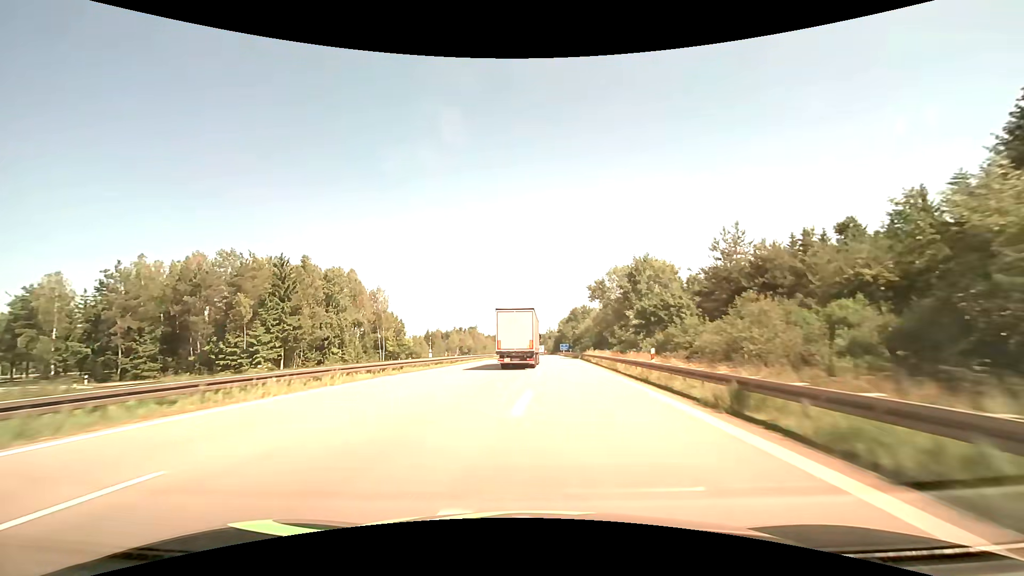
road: motorway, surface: asphalt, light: Day
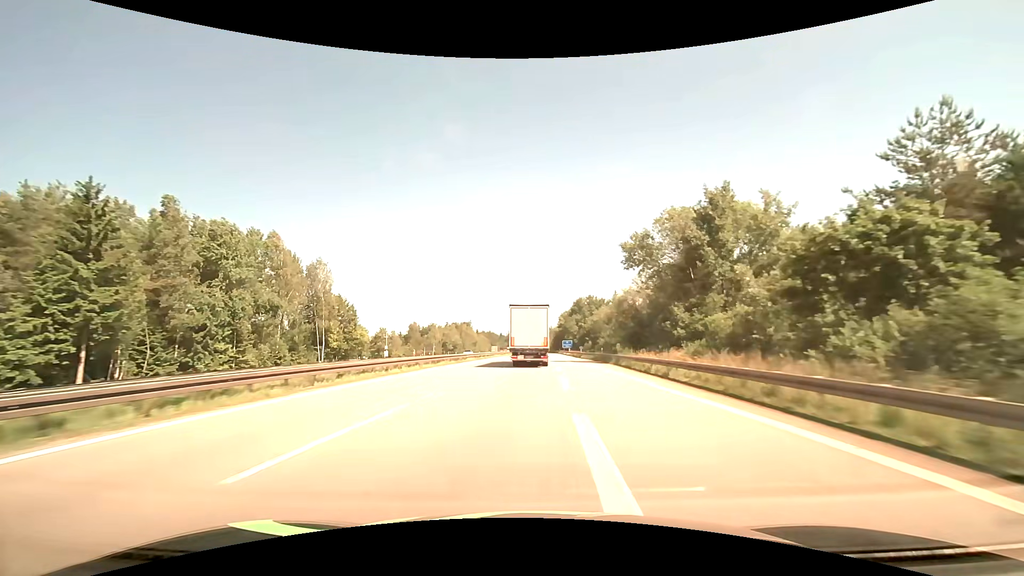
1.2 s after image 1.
(-0.1, +30.4) m; 0°
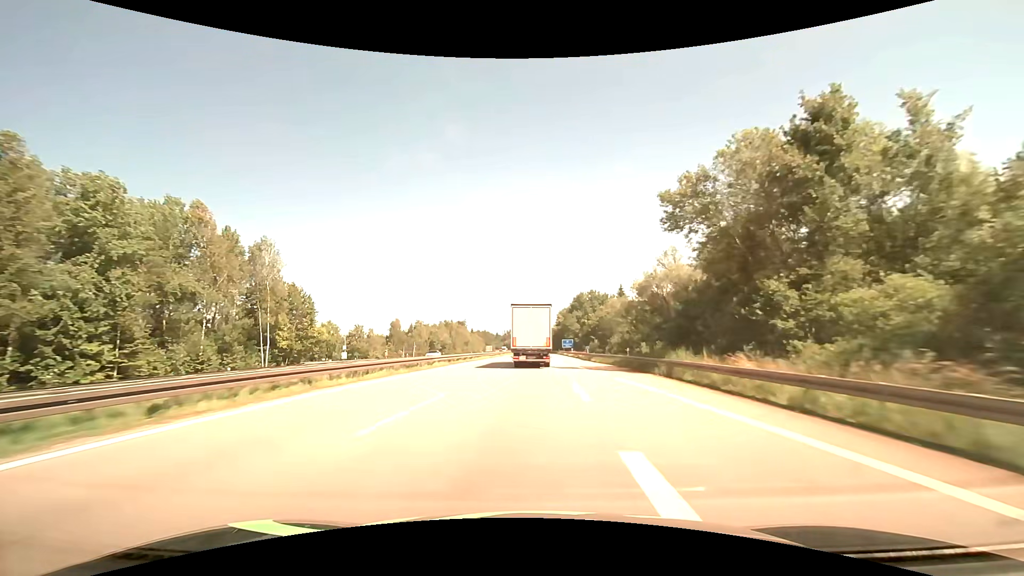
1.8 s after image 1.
(0.0, +15.5) m; 0°
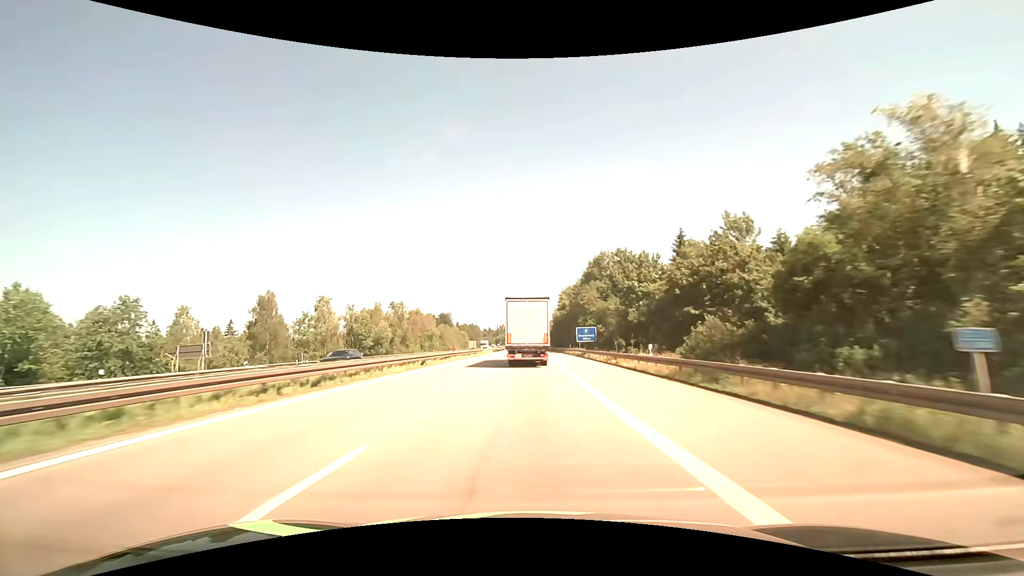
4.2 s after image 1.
(+0.7, +61.1) m; +1°
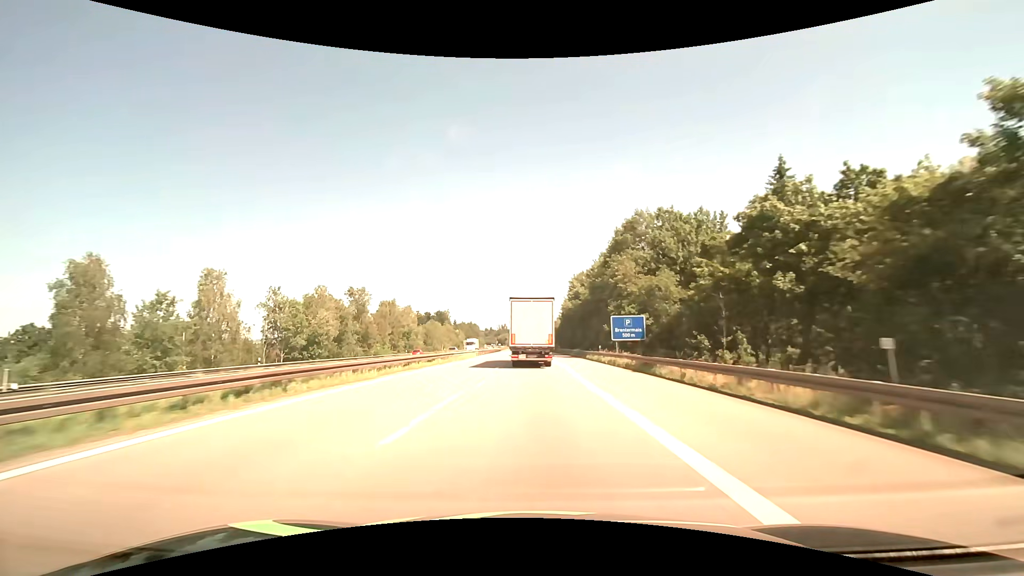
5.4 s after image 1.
(-0.2, +29.4) m; 0°
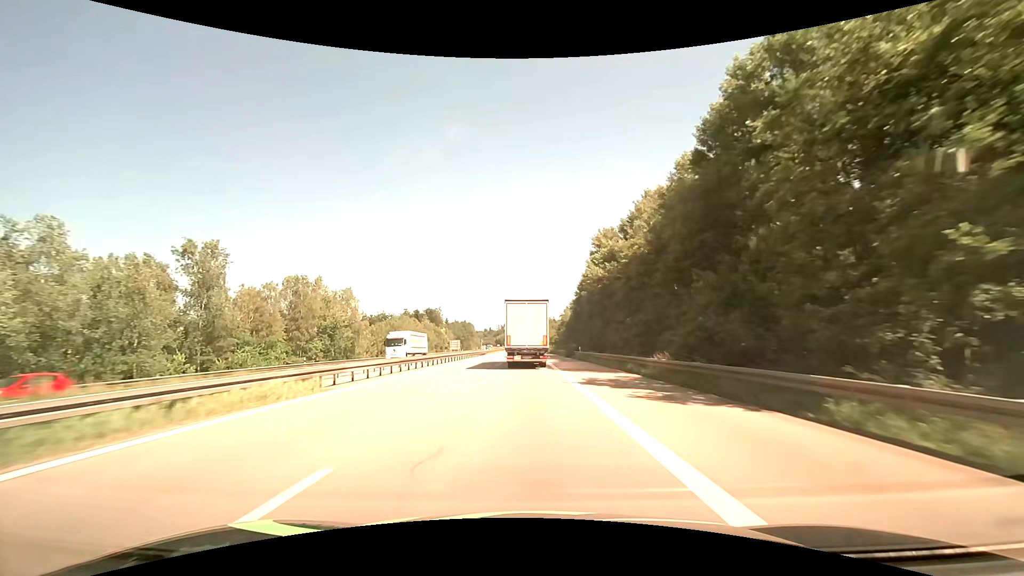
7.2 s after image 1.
(+0.2, +43.2) m; 0°
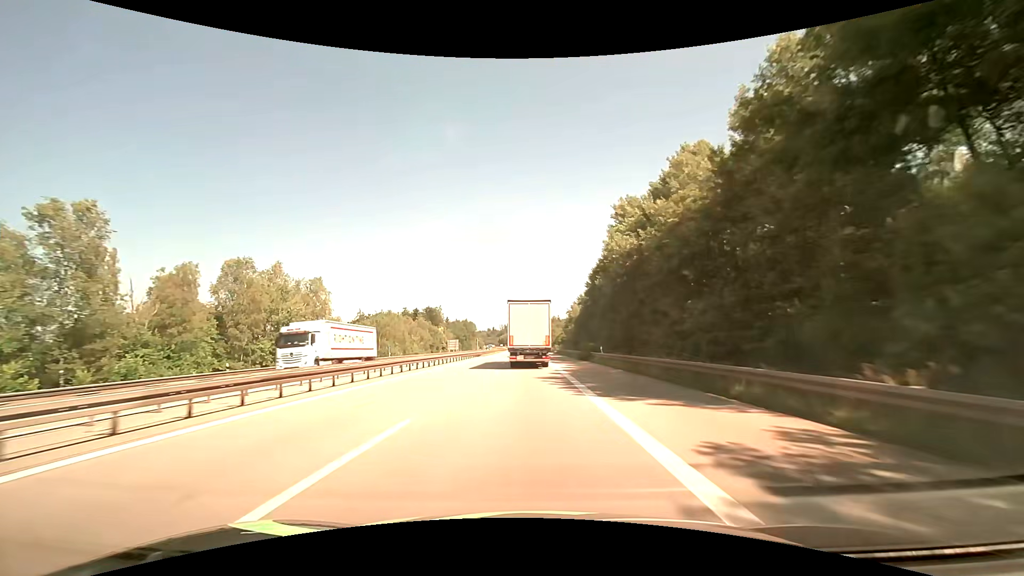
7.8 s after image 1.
(0.0, +14.4) m; 0°
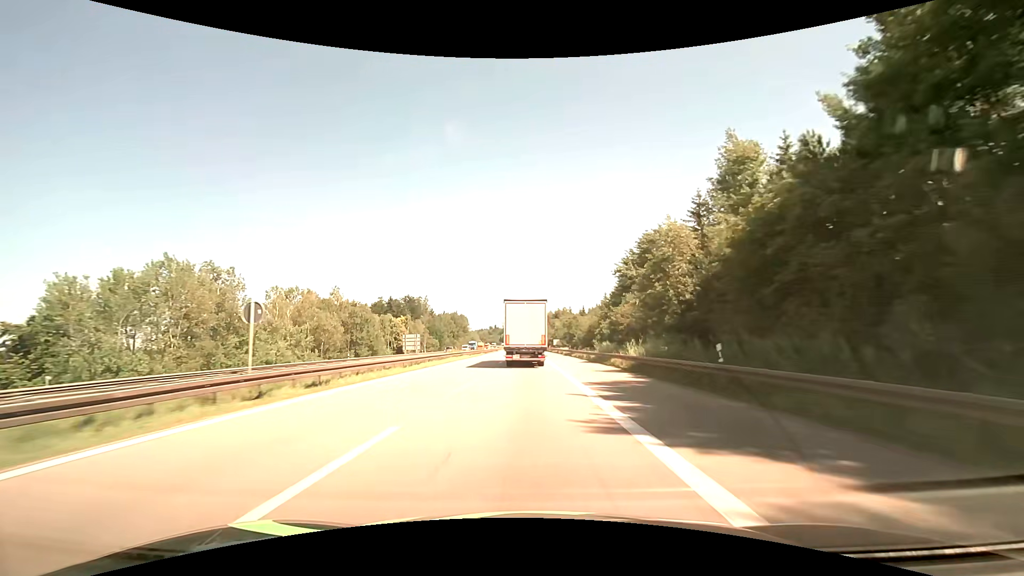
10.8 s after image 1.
(-0.4, +73.1) m; 0°
(0, +10) (0, +20) (0, +30) (0, +40) (0, +50) (-1, +60) (-1, +70) (-1, +80) (-1, +90) (-2, +100) m
